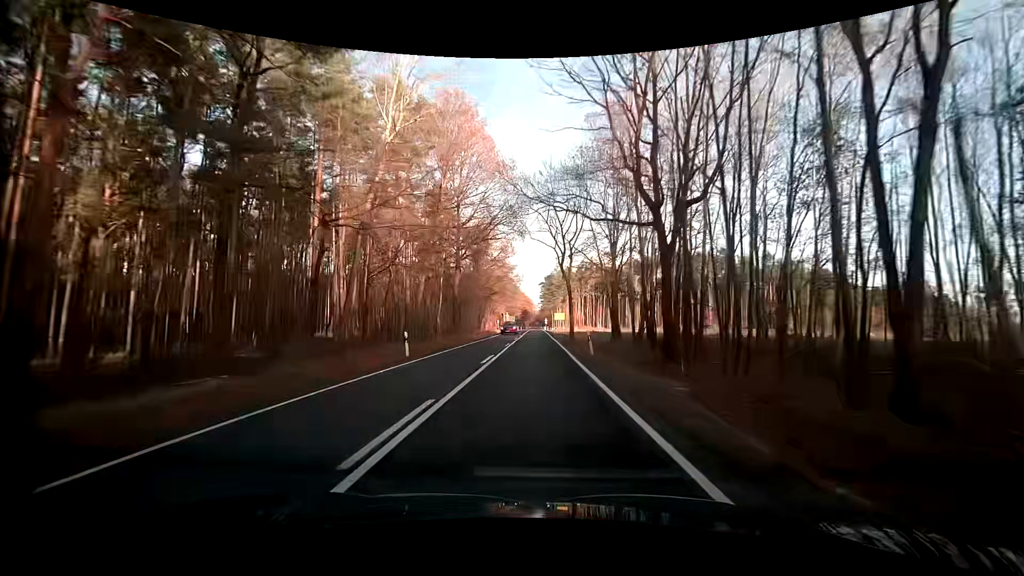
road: primary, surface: asphalt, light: Day
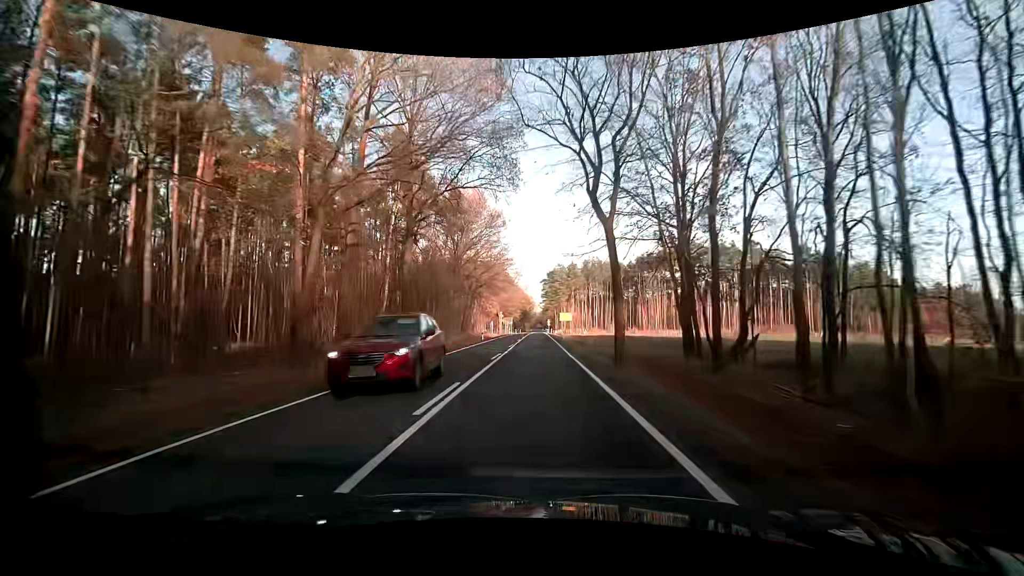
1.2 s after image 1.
(-0.1, +21.4) m; 0°
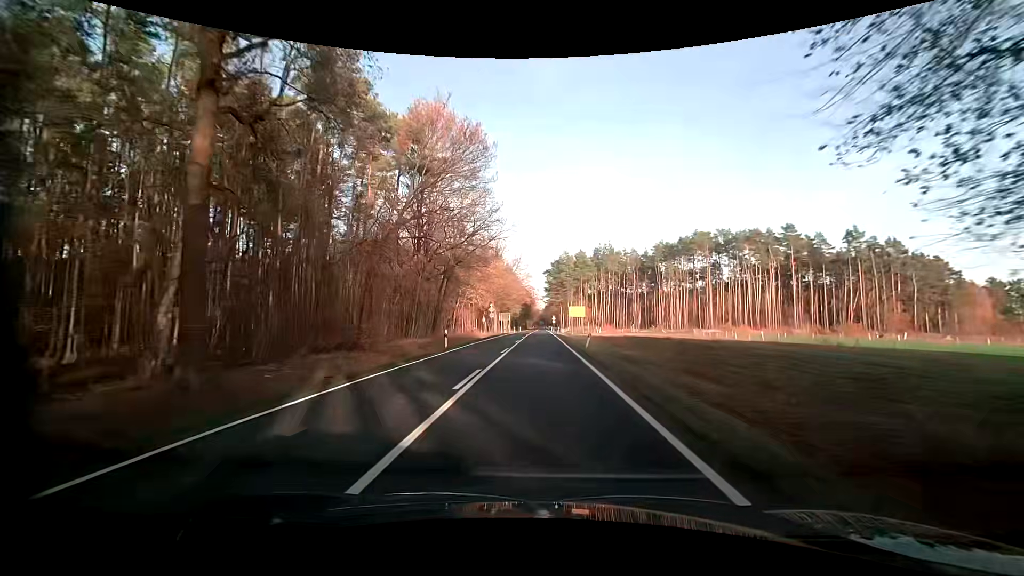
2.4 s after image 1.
(0.0, +21.6) m; 0°
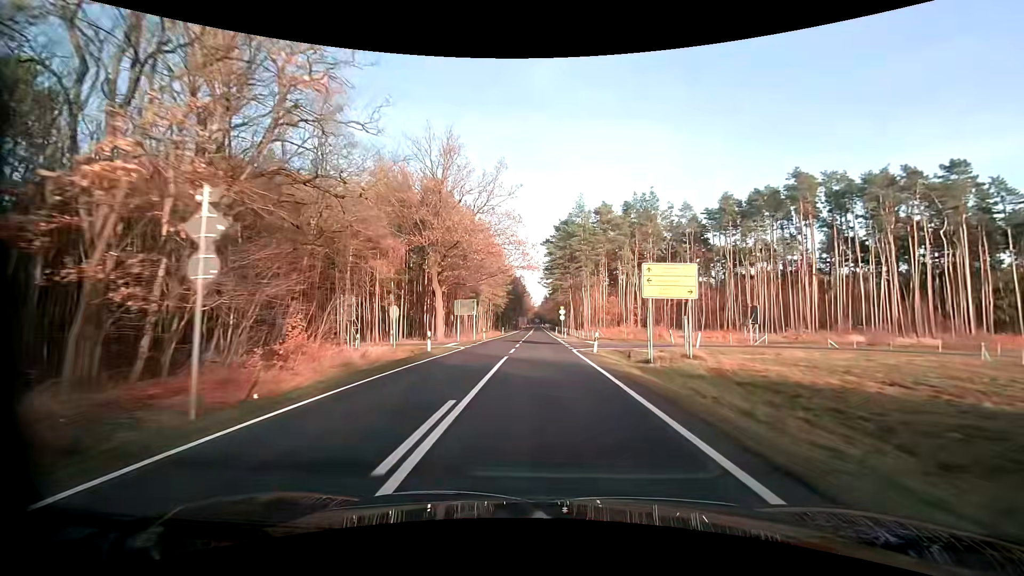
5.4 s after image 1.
(-0.2, +53.8) m; 0°
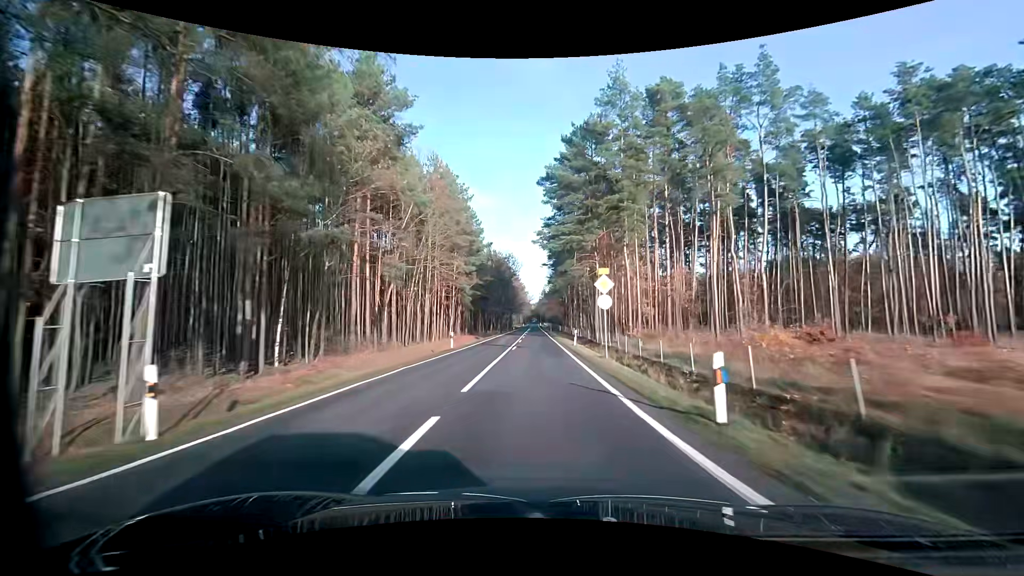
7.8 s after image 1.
(+0.1, +43.1) m; 0°
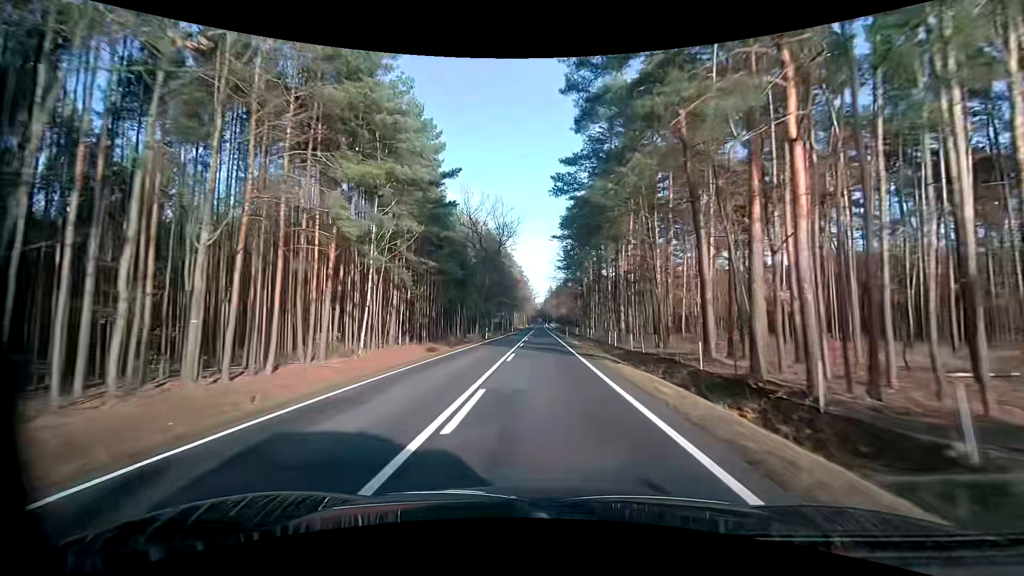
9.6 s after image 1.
(-0.2, +32.9) m; -1°
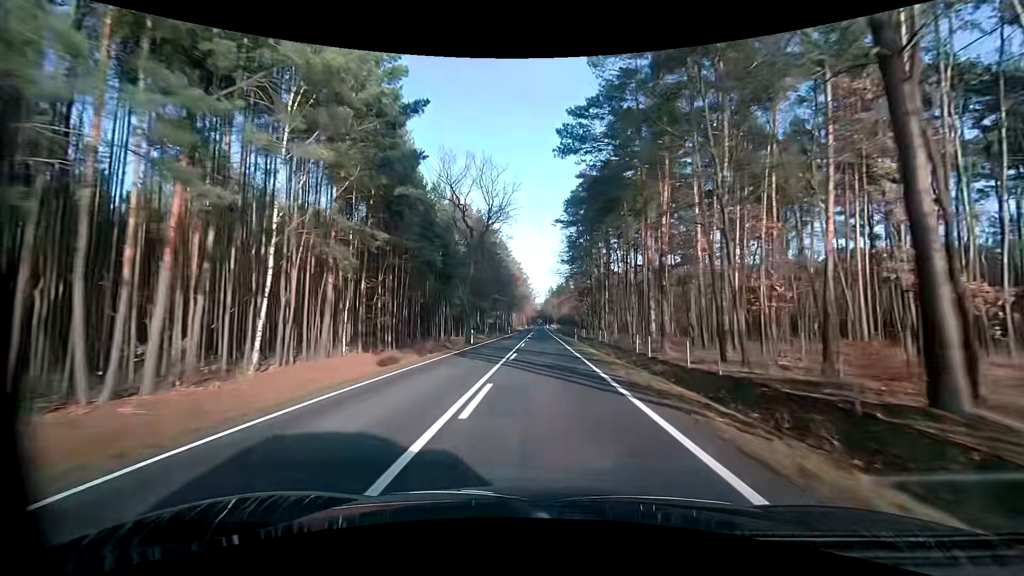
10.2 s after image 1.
(0.0, +11.2) m; 0°
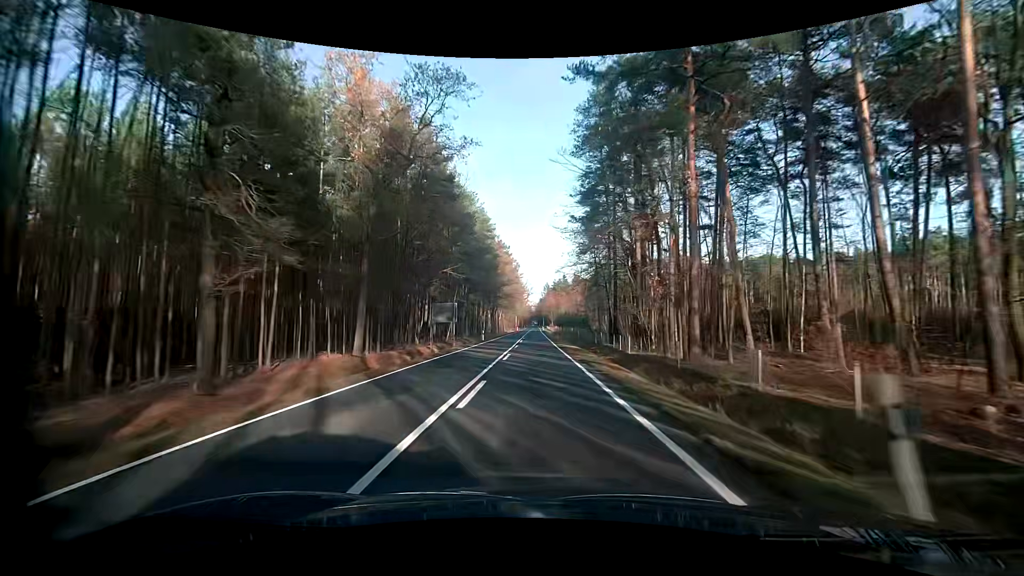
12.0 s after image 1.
(+0.2, +35.3) m; 0°
(0, +10) (0, +20) (0, +30) (0, +40) (0, +50) (0, +60) (0, +70) (-1, +80) (-1, +90) (-1, +100) m
